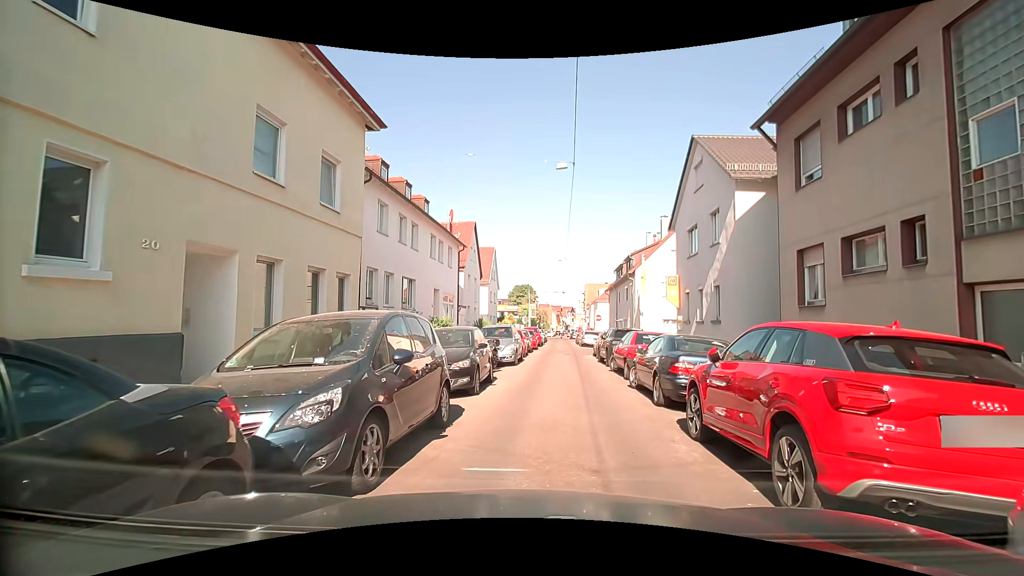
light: Day
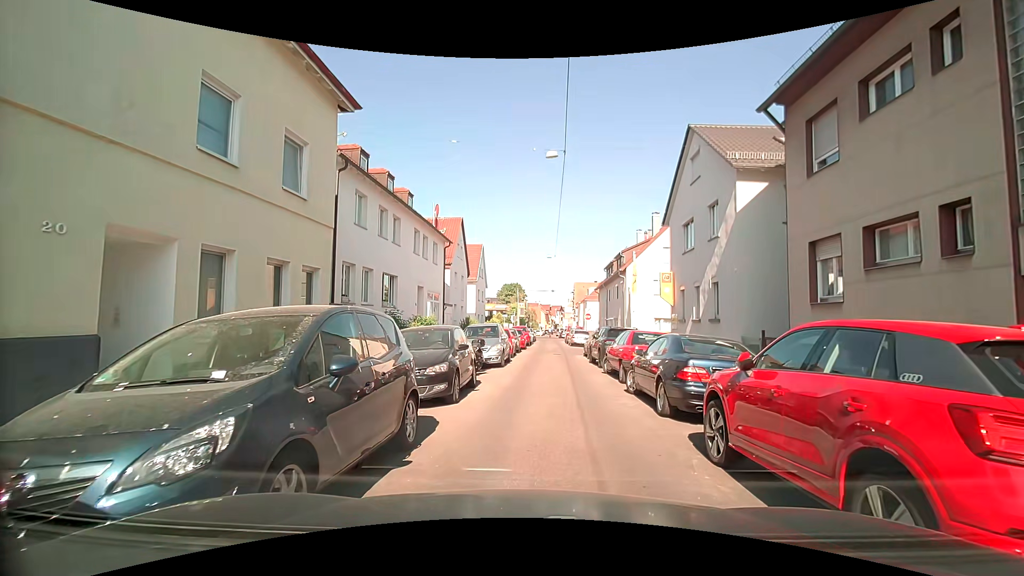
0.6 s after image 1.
(0.0, +1.2) m; 0°
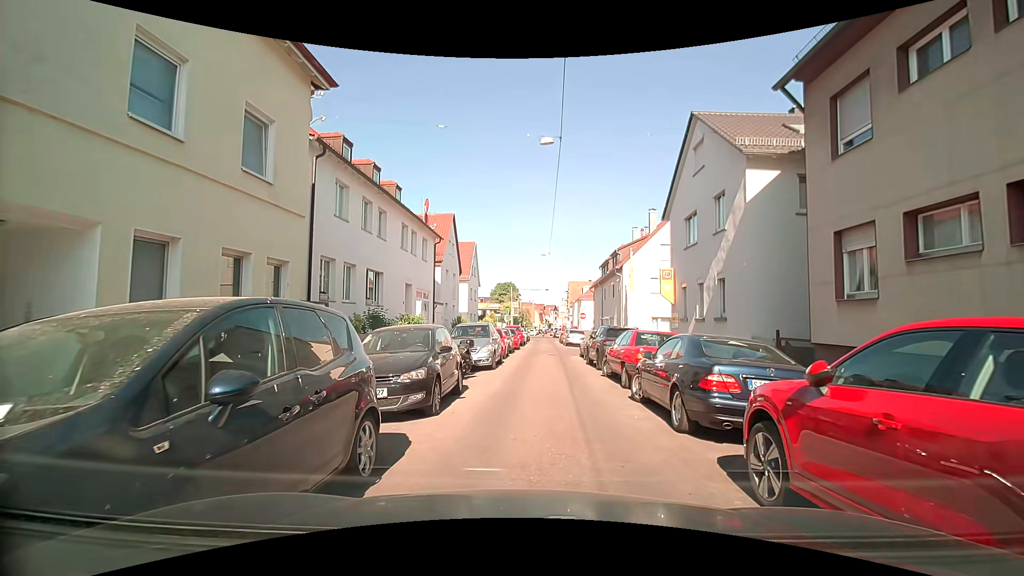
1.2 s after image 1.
(0.0, +1.3) m; +2°
